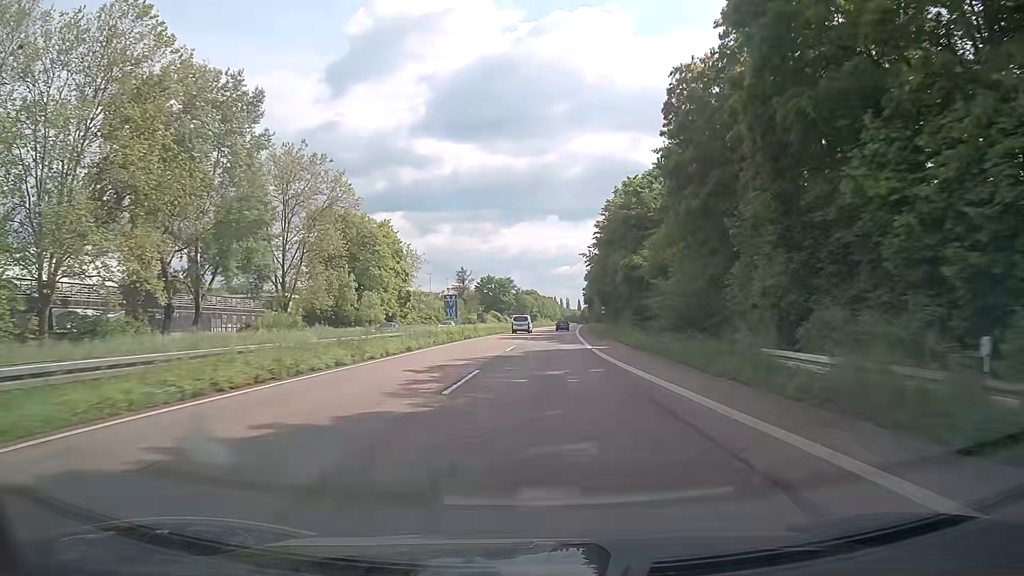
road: trunk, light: Day
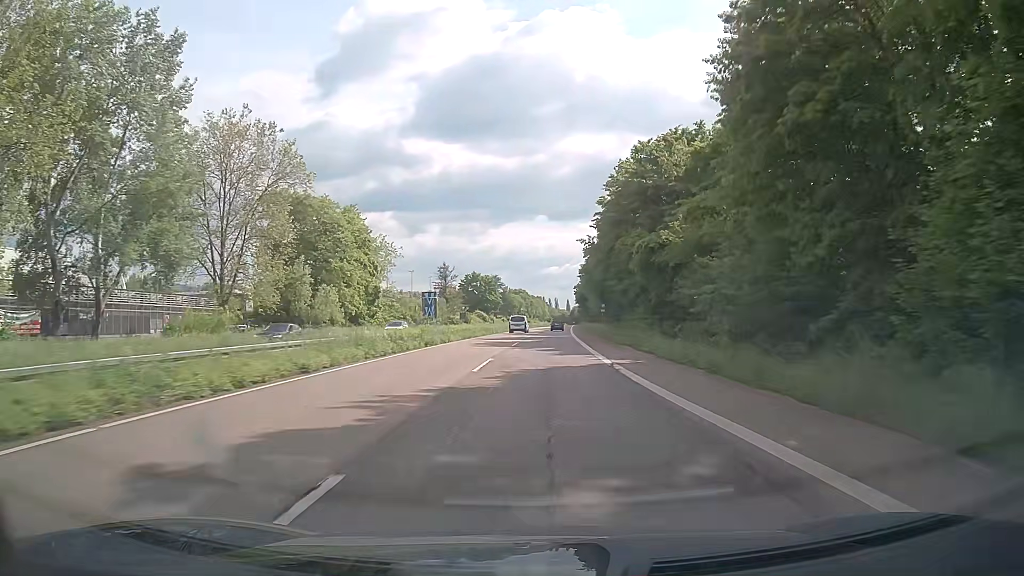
(+0.1, +12.6) m; +1°
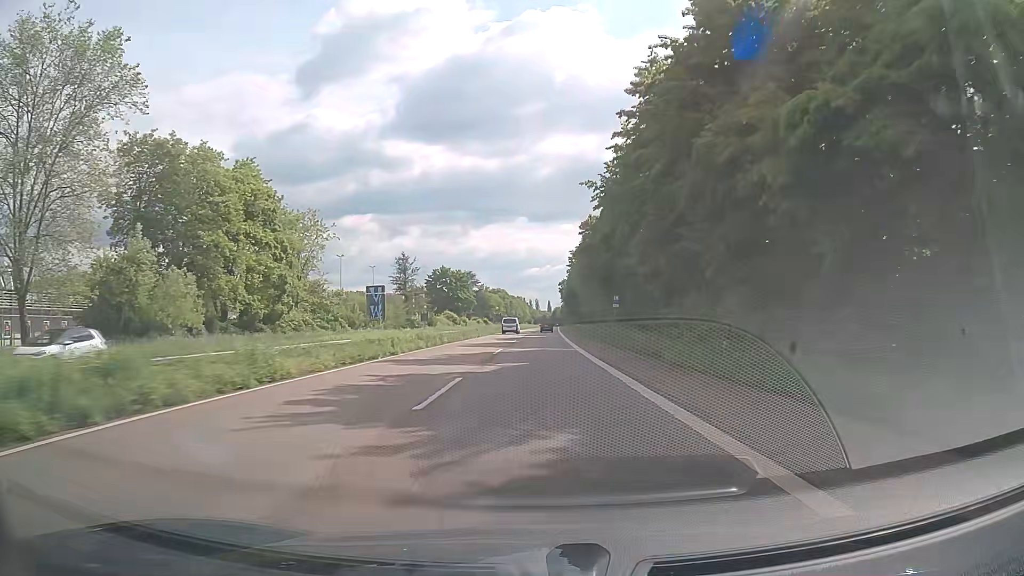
(+0.6, +25.6) m; +2°
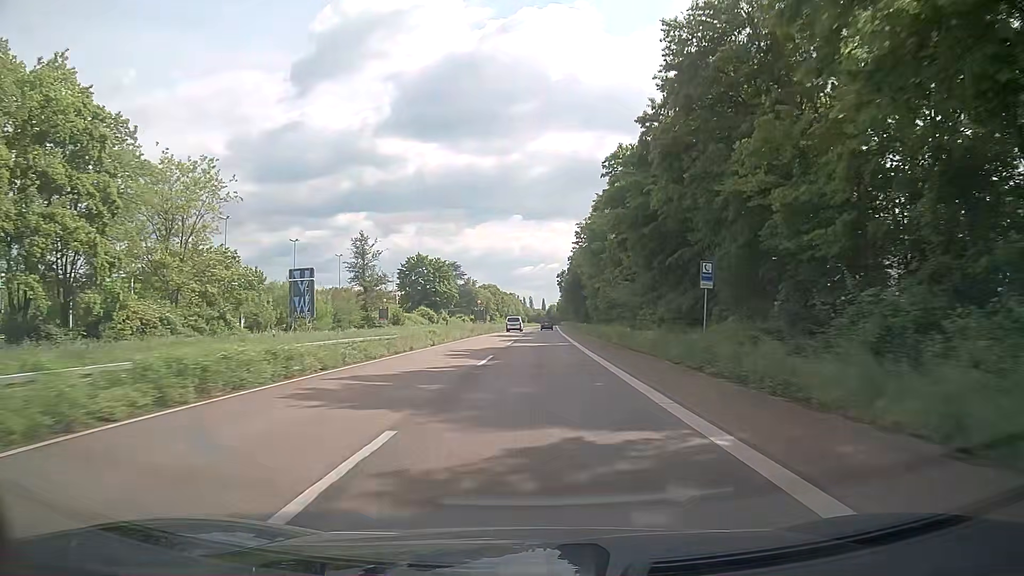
(-0.1, +26.1) m; 0°
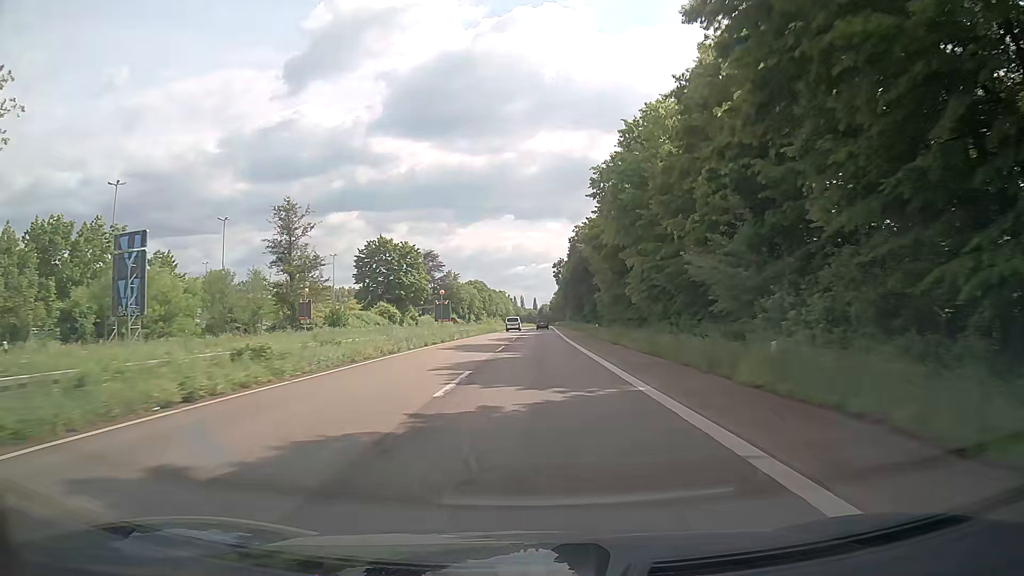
(+0.1, +26.6) m; 0°
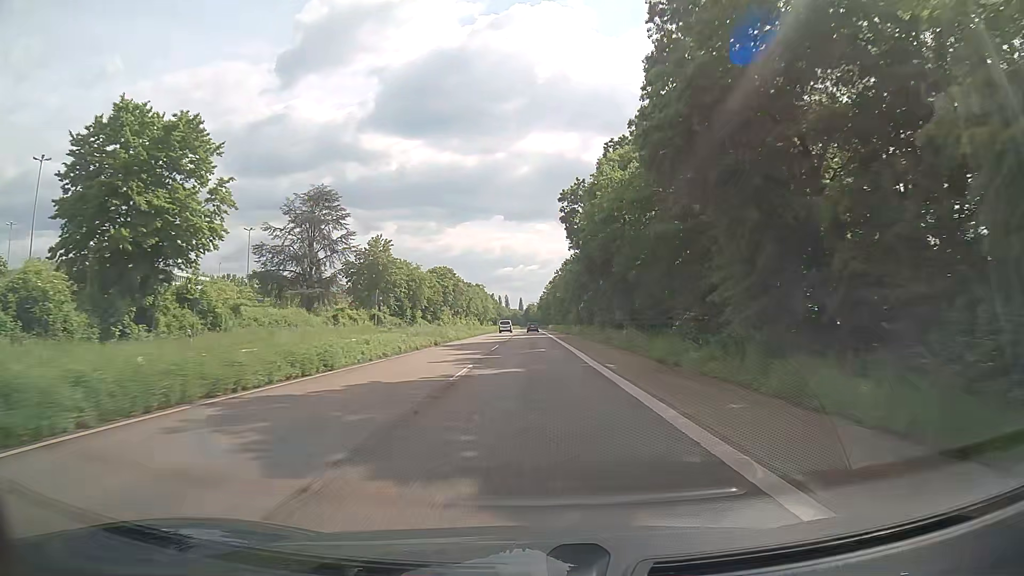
(+1.2, +68.8) m; +1°
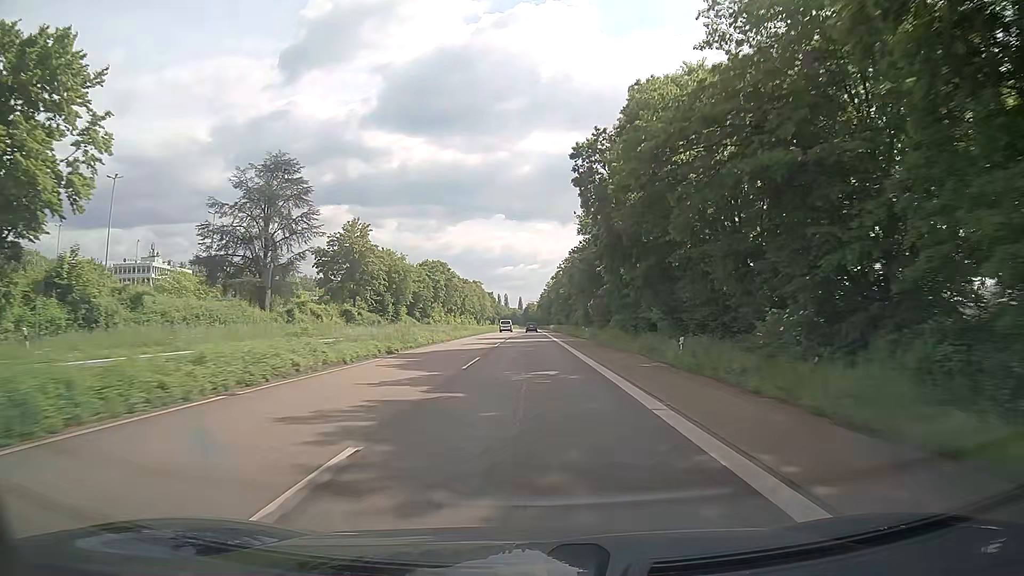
(0.0, +14.1) m; 0°
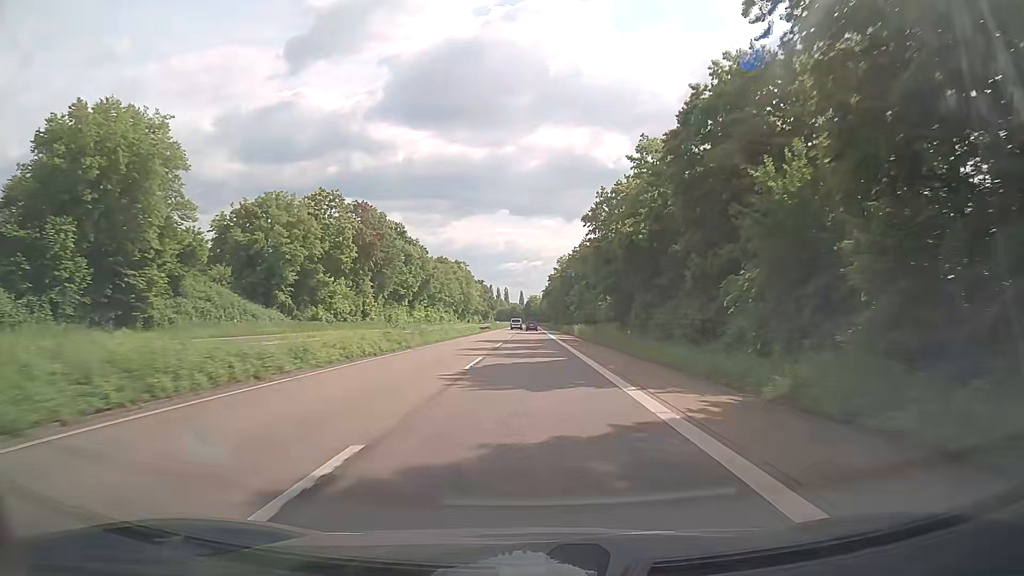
(-0.1, +72.1) m; 0°
(0, +10) (0, +20) (0, +30) (0, +40) (0, +50) (0, +60) (0, +70) (0, +80) (0, +90) (0, +100) m
